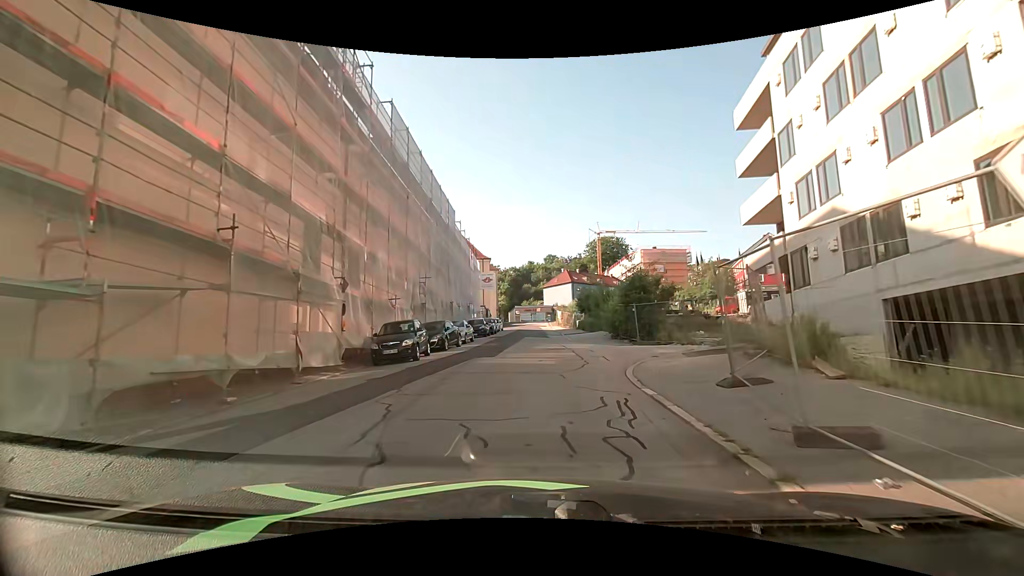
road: residential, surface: asphalt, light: Day
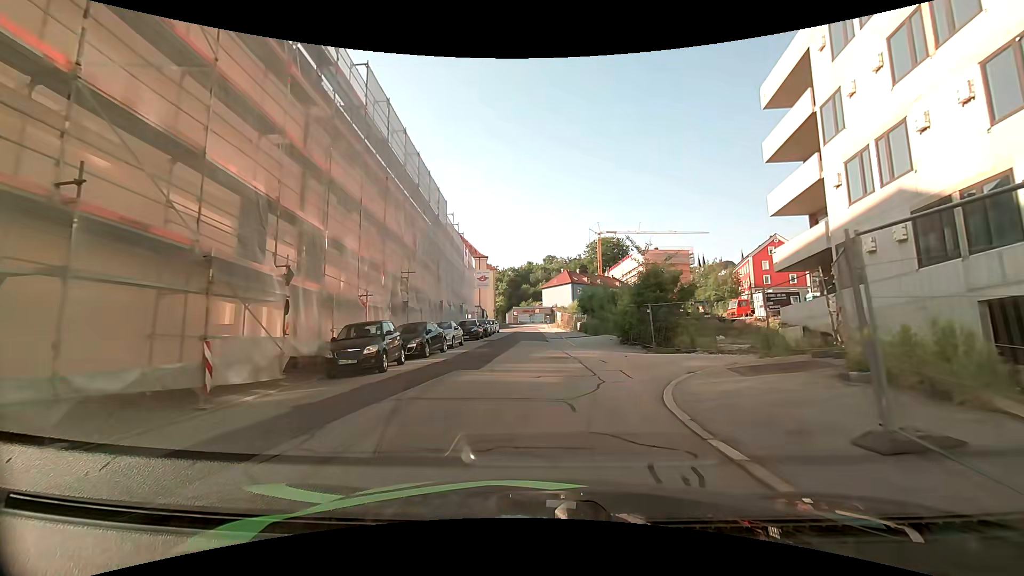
(+0.1, +3.7) m; +2°
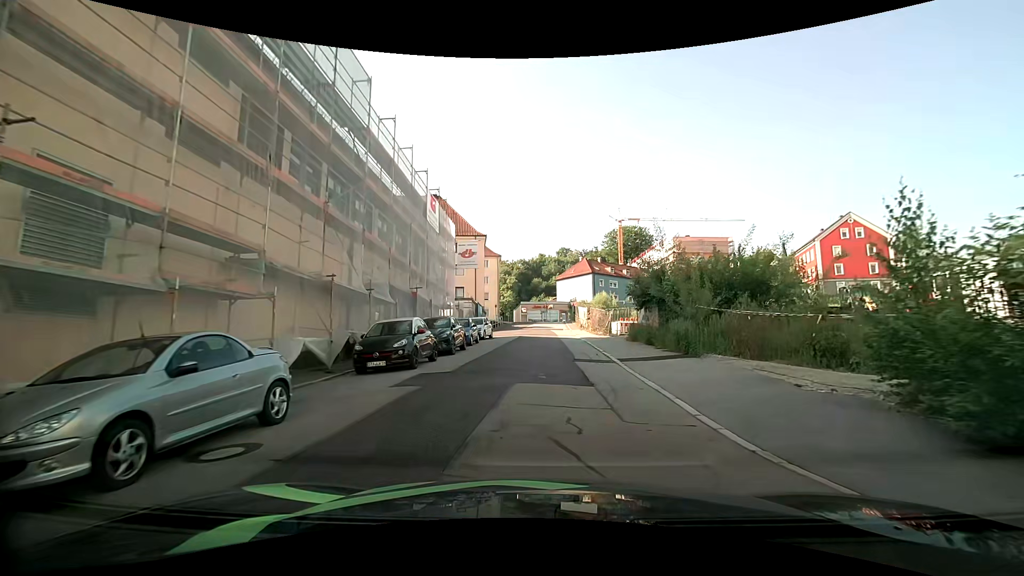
(-0.2, +20.4) m; -1°
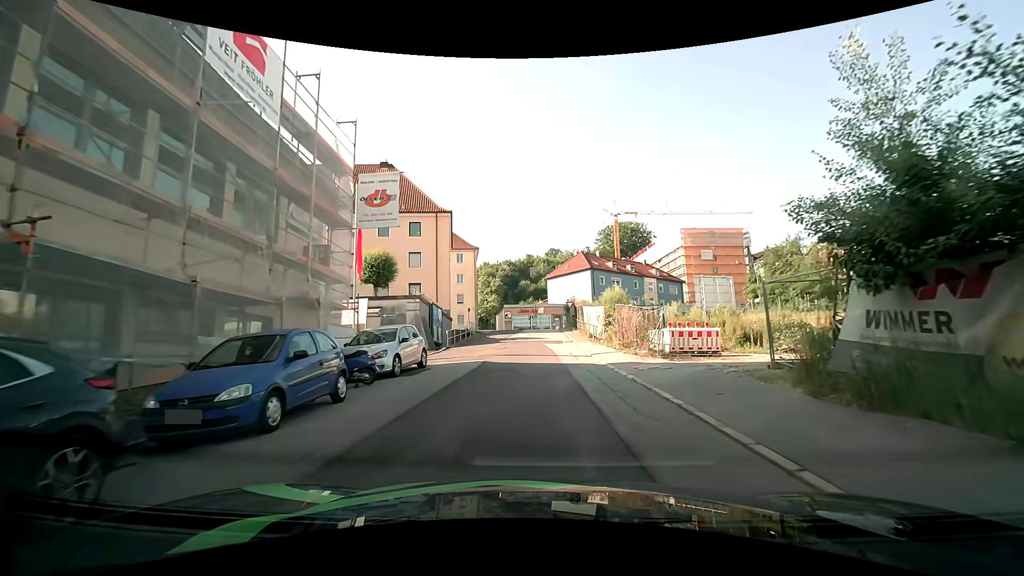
(0.0, +18.1) m; +1°
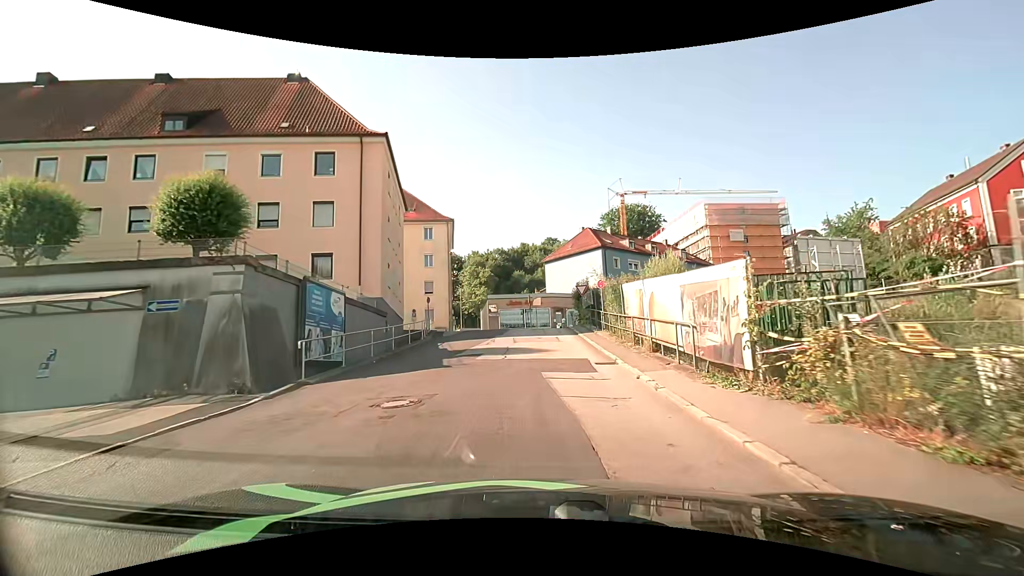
(-0.1, +18.9) m; 0°
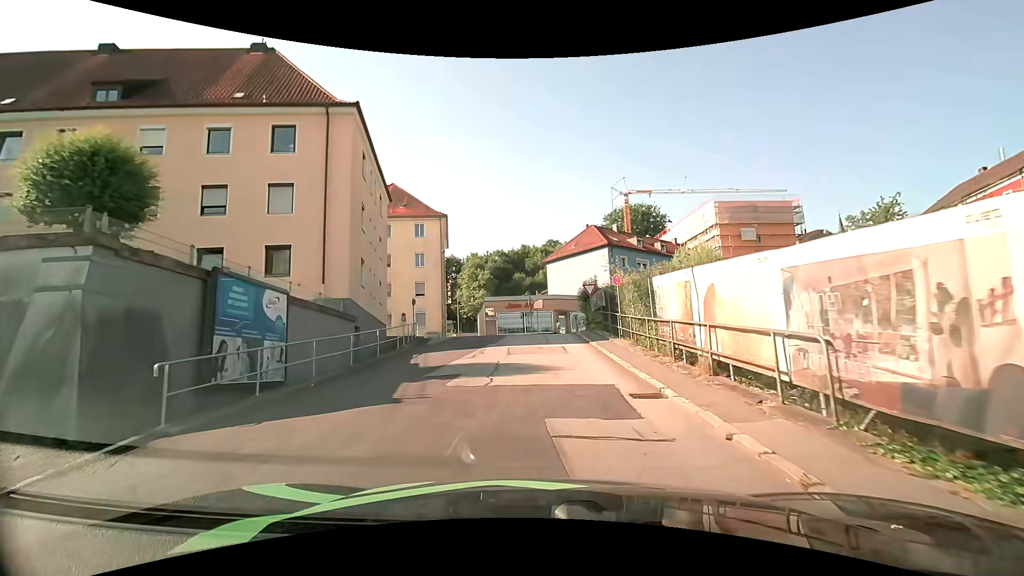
(0.0, +4.7) m; 0°
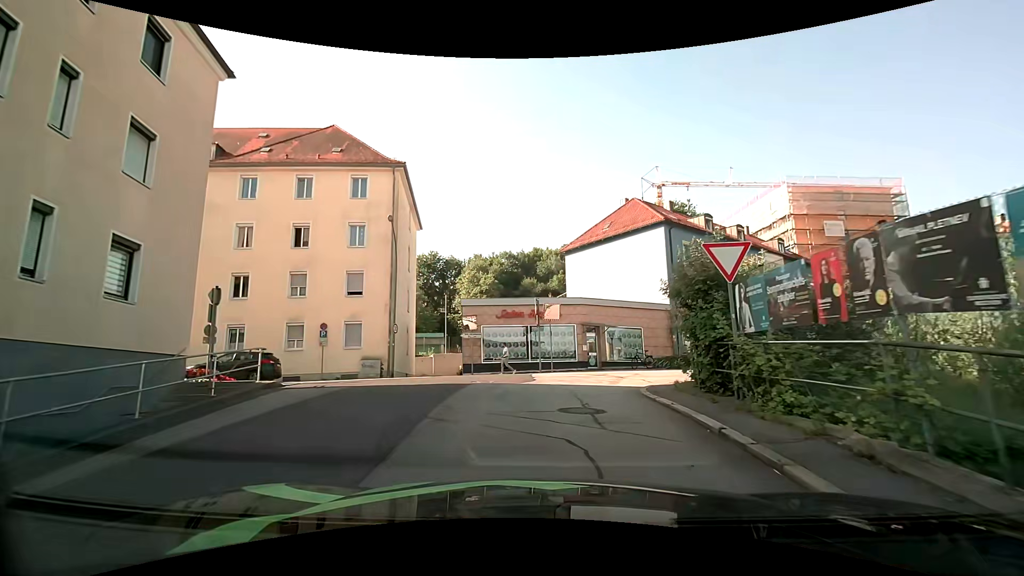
(0.0, +20.3) m; -2°
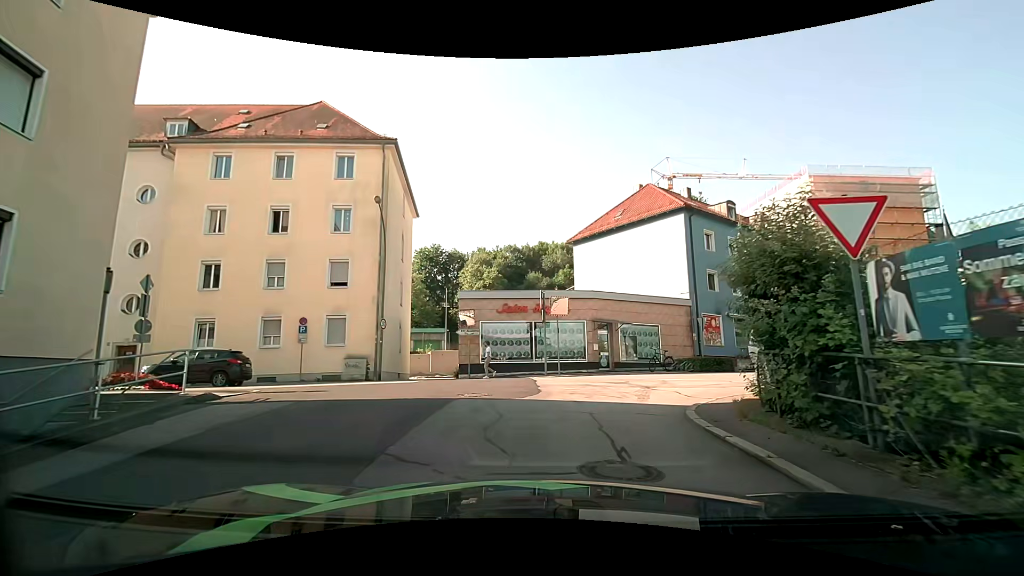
(0.0, +3.2) m; -1°
(+1, +10) (+5, +18) (+15, +22) (+25, +20) (+34, +17) (+44, +15) (+53, +12) (+63, +10) (+73, +8) (+83, +6) m
